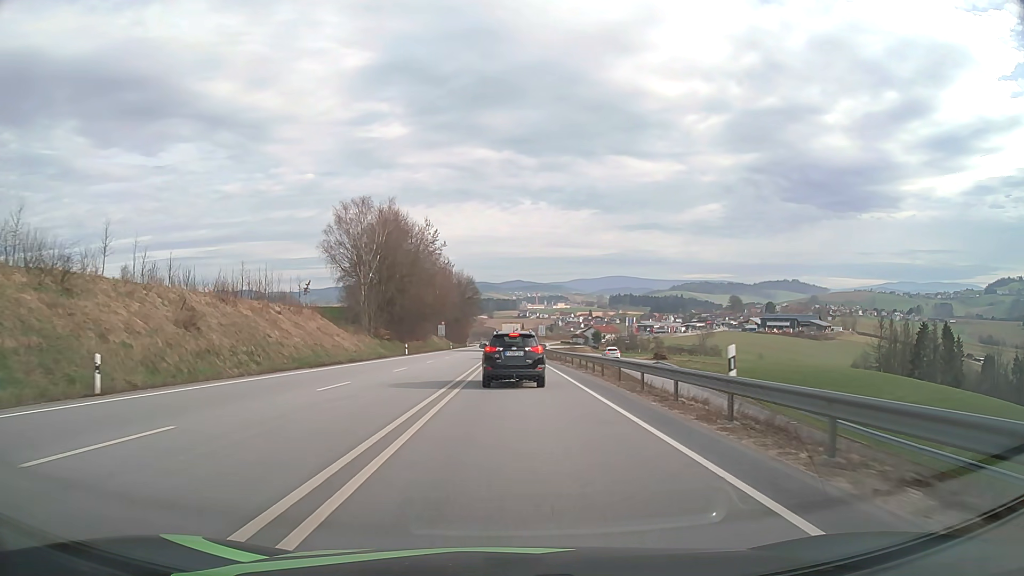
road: primary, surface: asphalt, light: Day
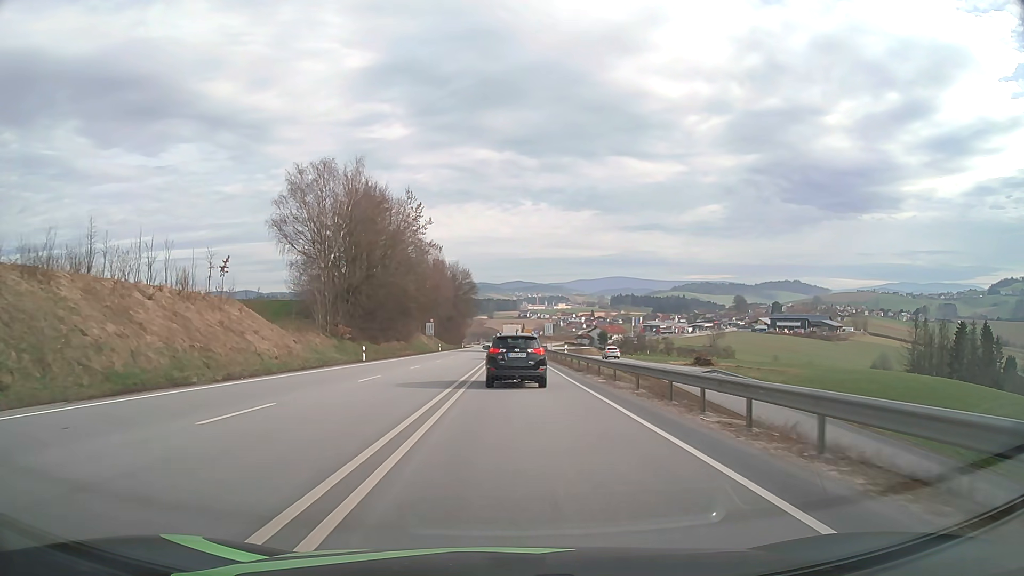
(0.0, +19.6) m; 0°
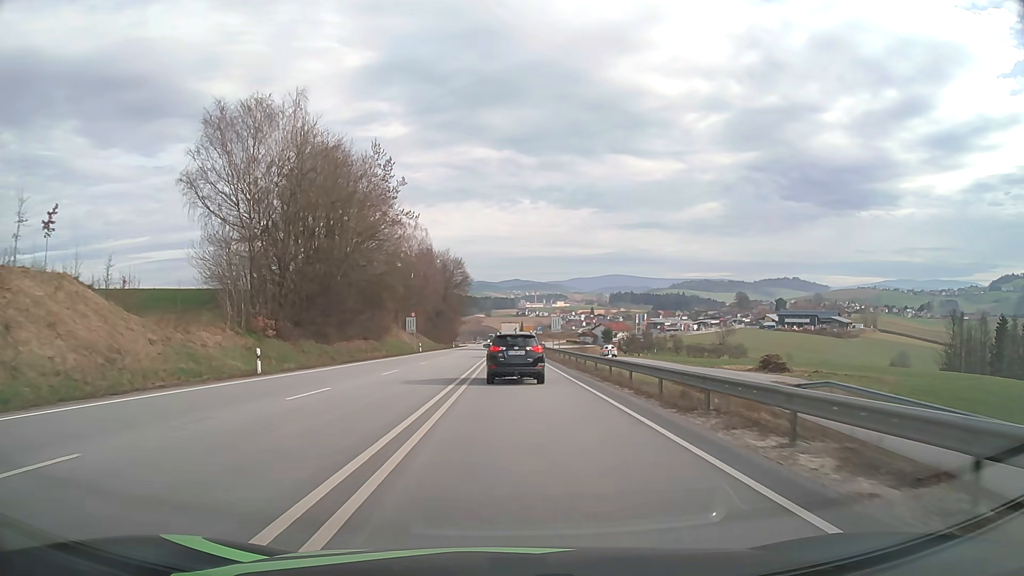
(0.0, +19.5) m; 0°
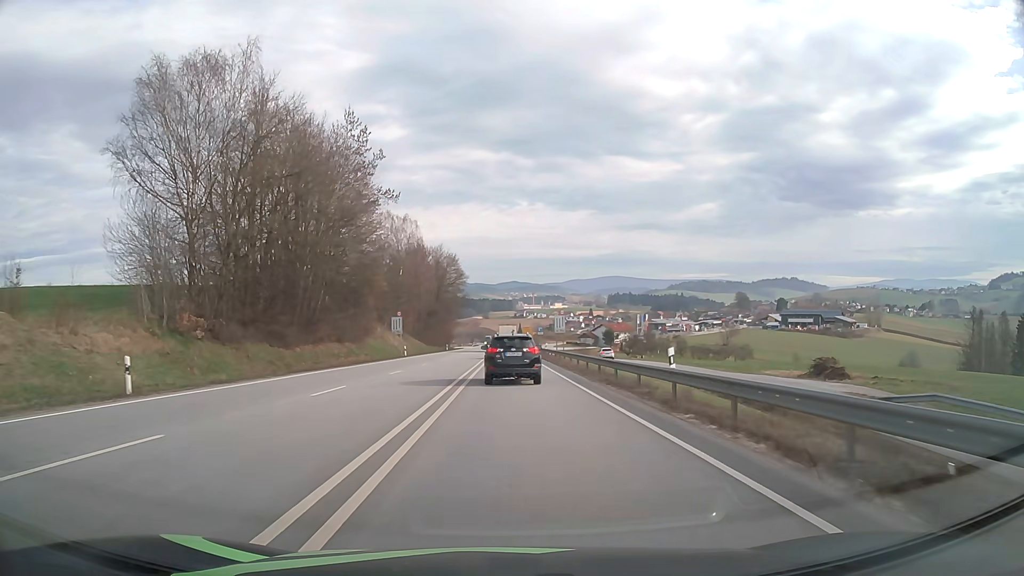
(0.0, +9.8) m; 0°
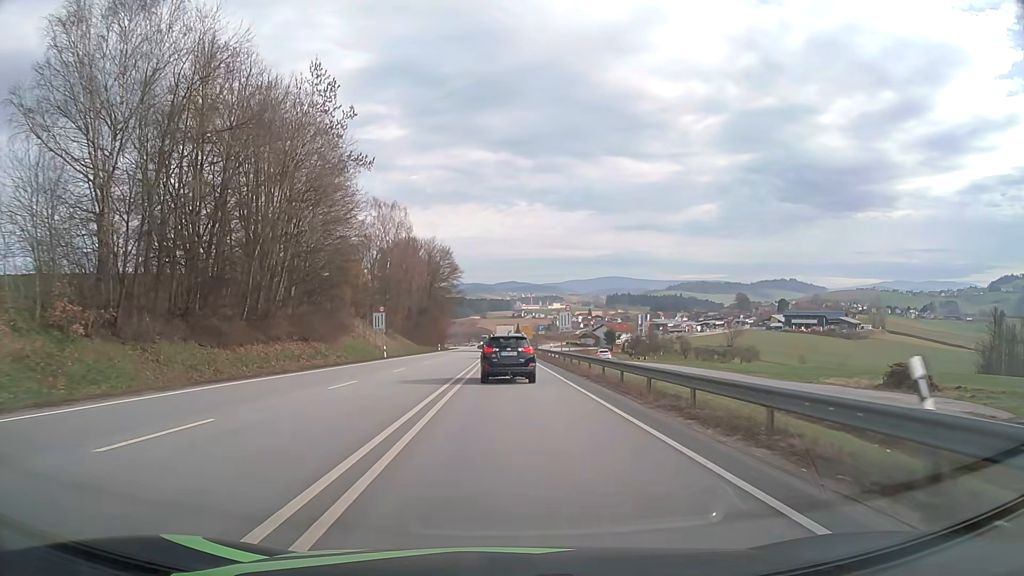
(0.0, +9.9) m; 0°
